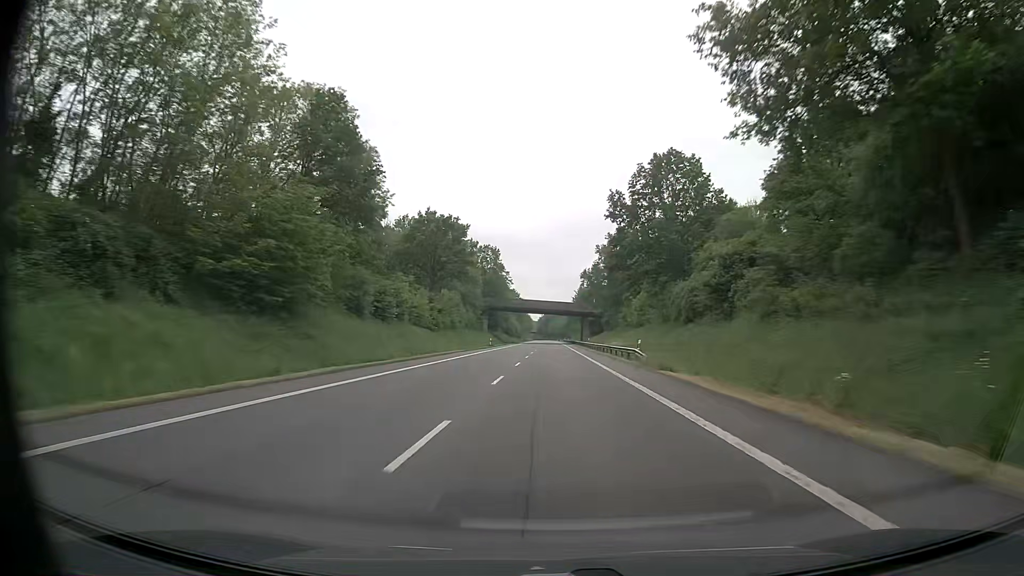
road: primary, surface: asphalt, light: Day
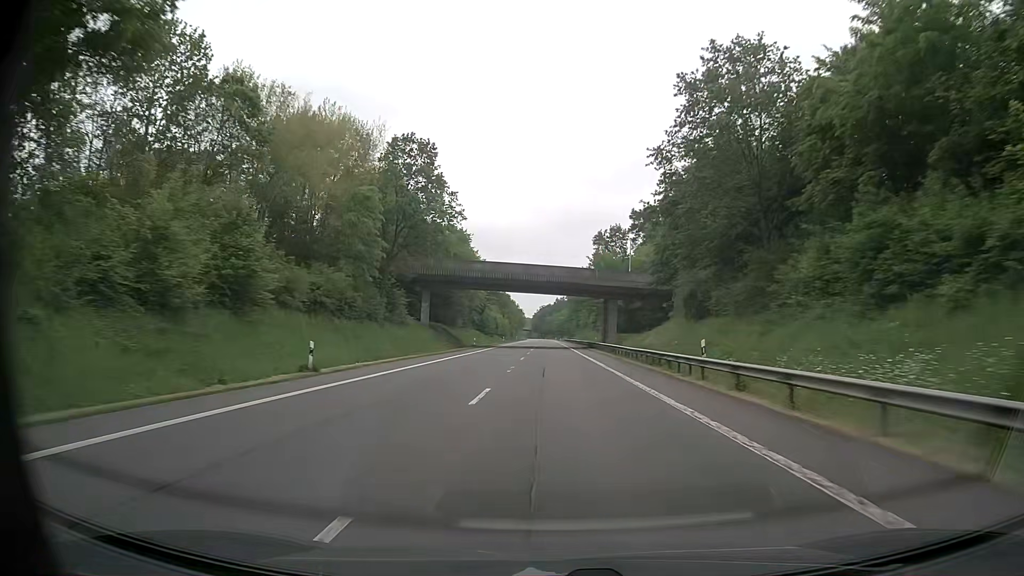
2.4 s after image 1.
(+0.3, +65.3) m; 0°
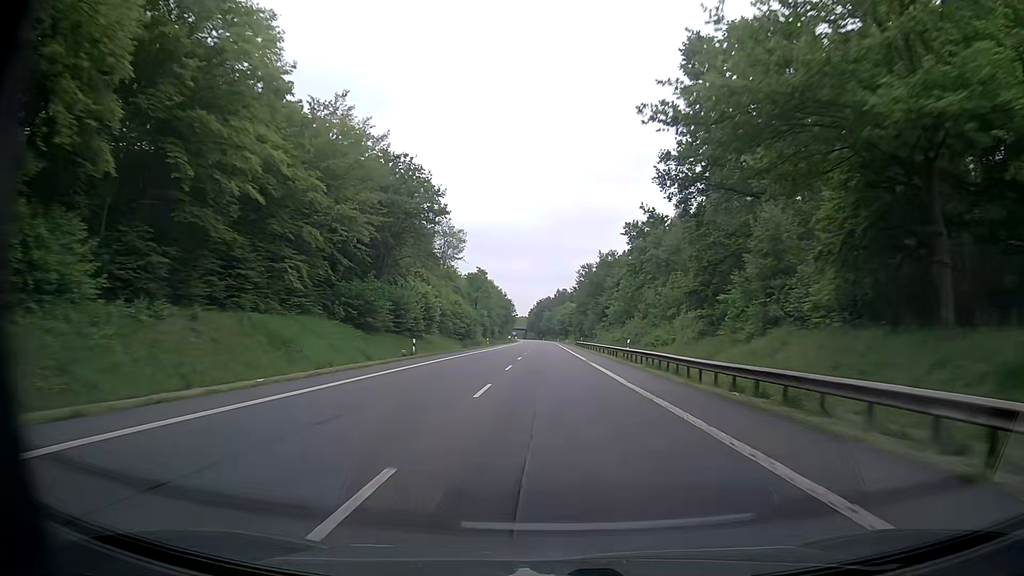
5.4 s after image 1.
(+0.4, +81.7) m; +2°
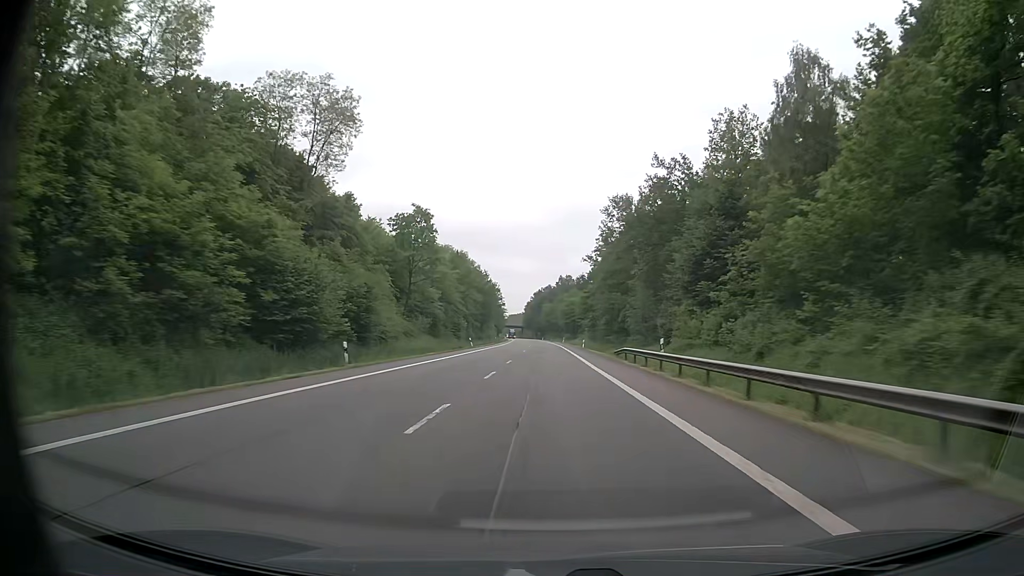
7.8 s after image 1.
(-1.8, +65.3) m; -2°
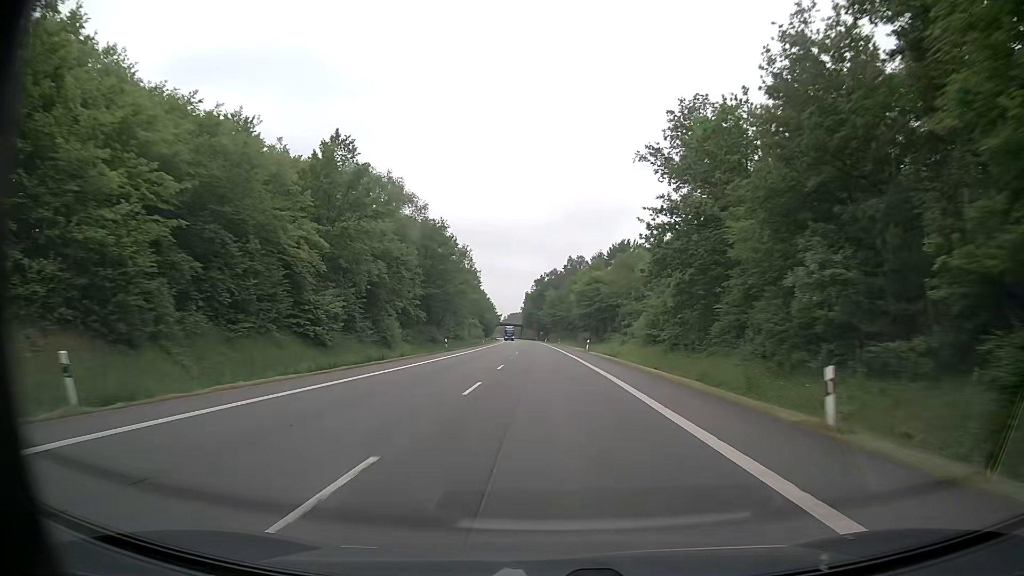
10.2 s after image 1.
(-0.4, +65.3) m; 0°
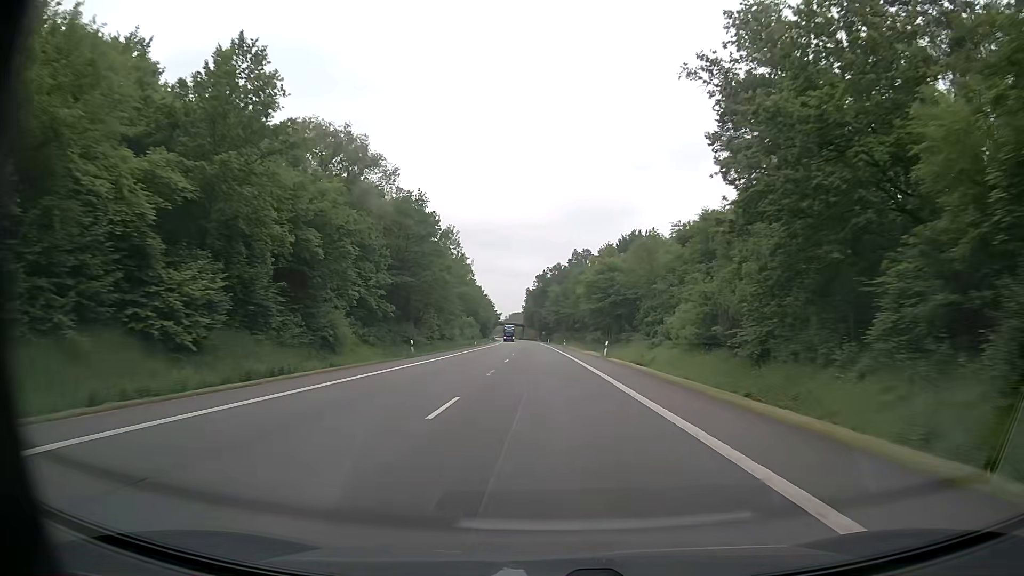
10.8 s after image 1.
(0.0, +16.3) m; -1°
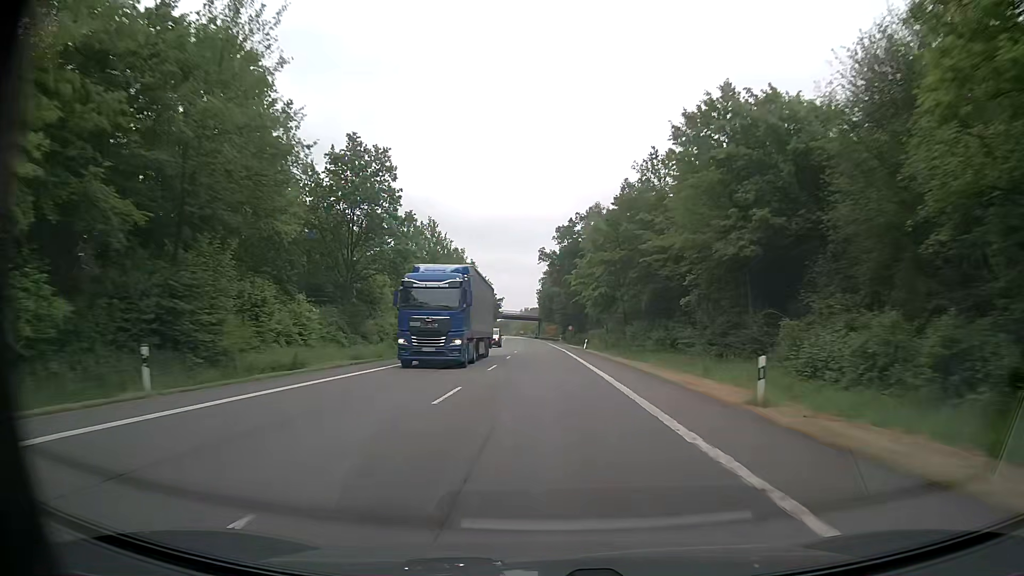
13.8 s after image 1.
(-0.4, +81.6) m; -1°
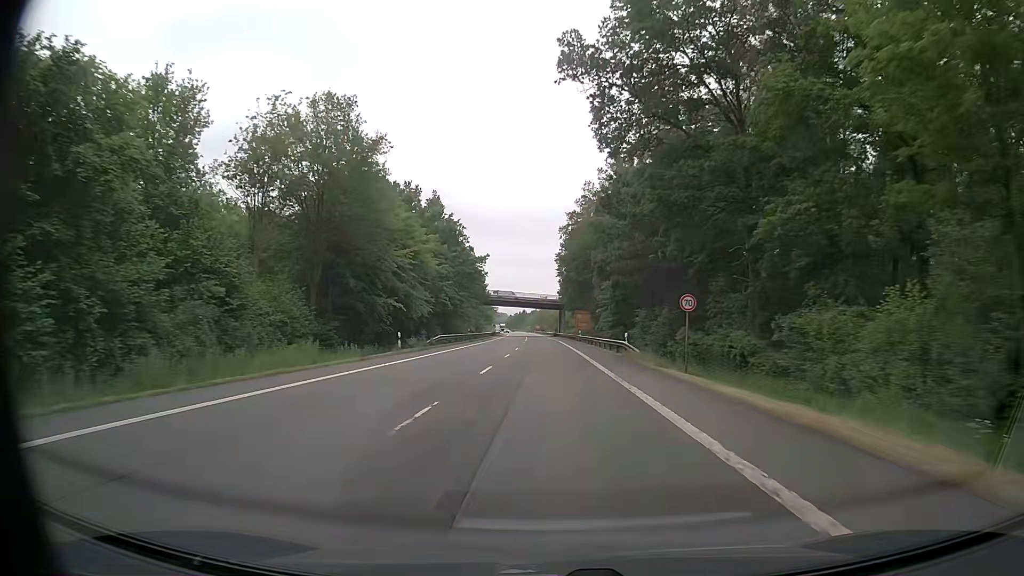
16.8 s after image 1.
(-0.7, +74.9) m; -1°
(0, +10) (0, +20) (0, +30) (-1, +40) (-1, +50) (-1, +60) (-1, +70) (-1, +80) (-2, +90) (-2, +100) m
